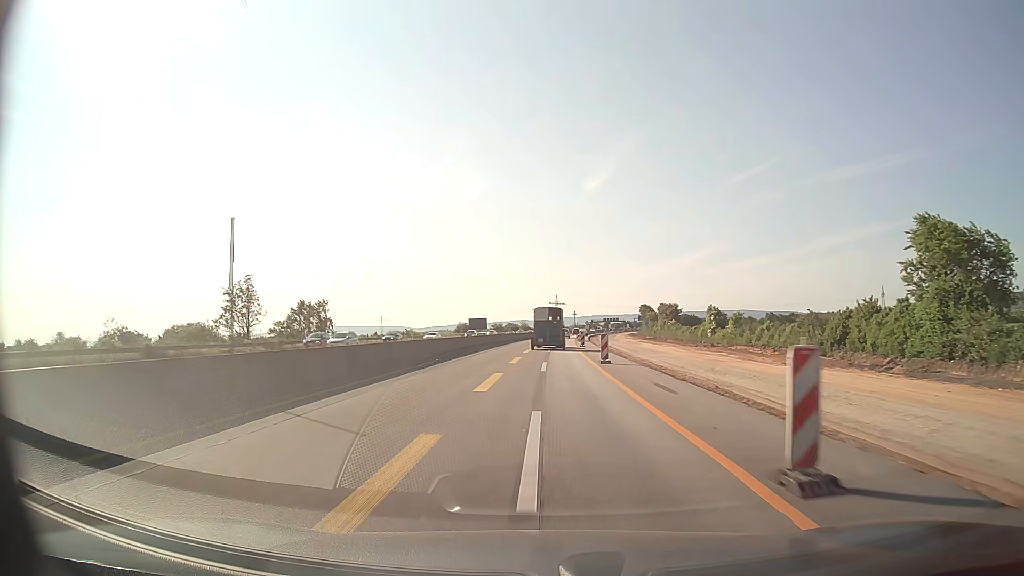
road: motorway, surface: asphalt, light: Day
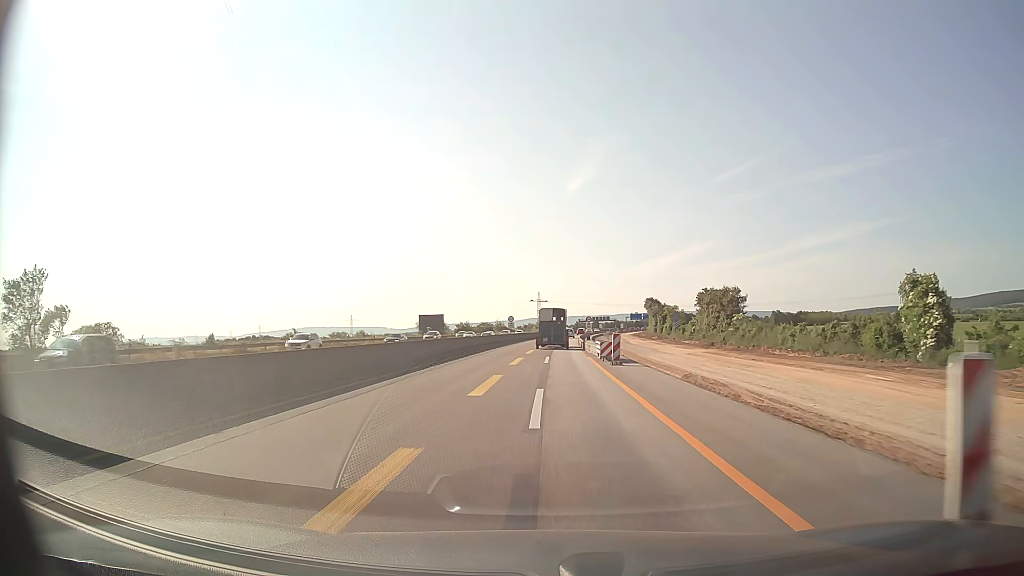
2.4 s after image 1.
(+0.7, +50.1) m; +2°
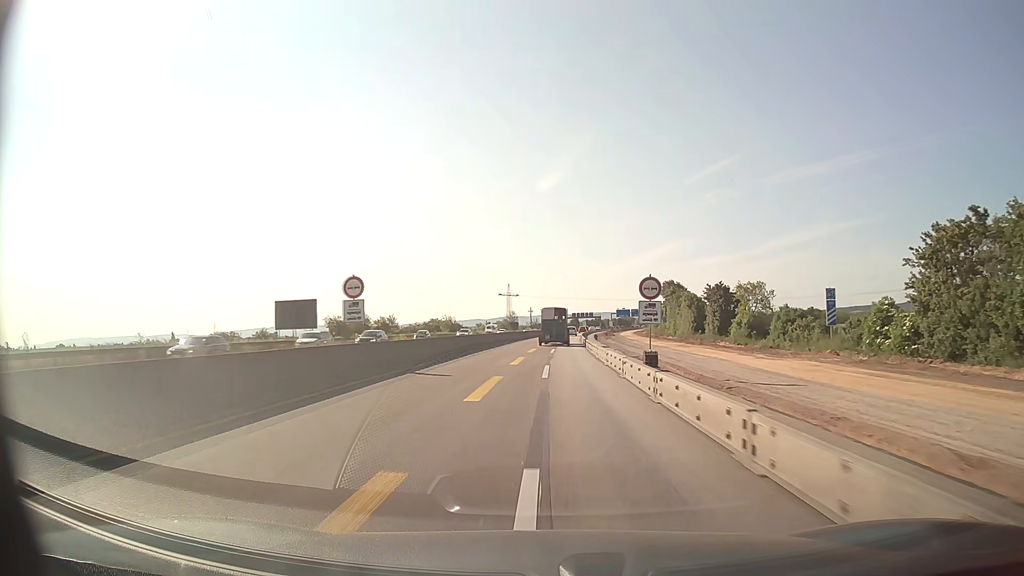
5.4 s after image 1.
(+1.3, +62.6) m; +2°
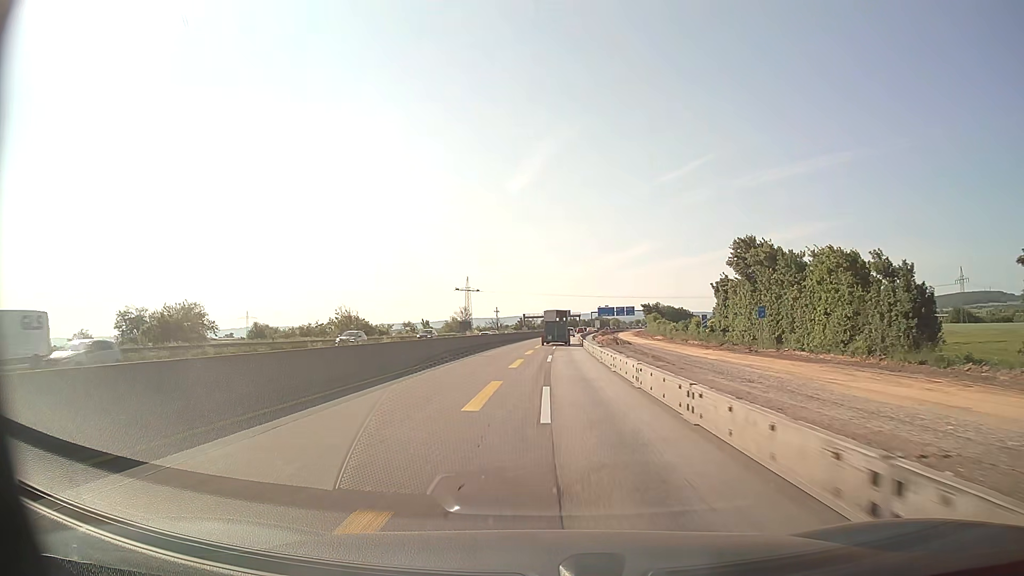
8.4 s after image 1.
(+1.3, +62.6) m; +3°
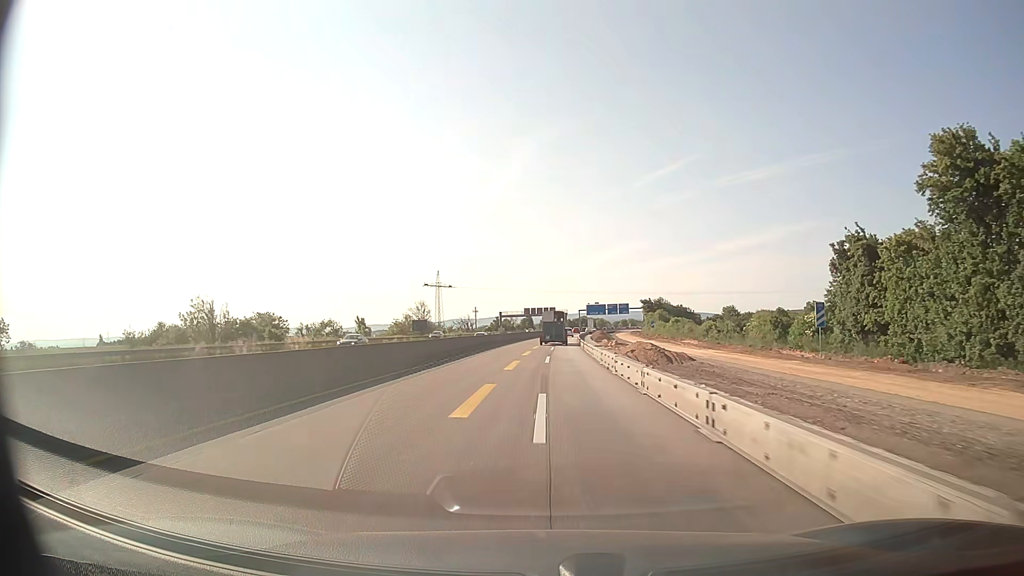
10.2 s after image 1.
(+0.5, +37.5) m; +2°
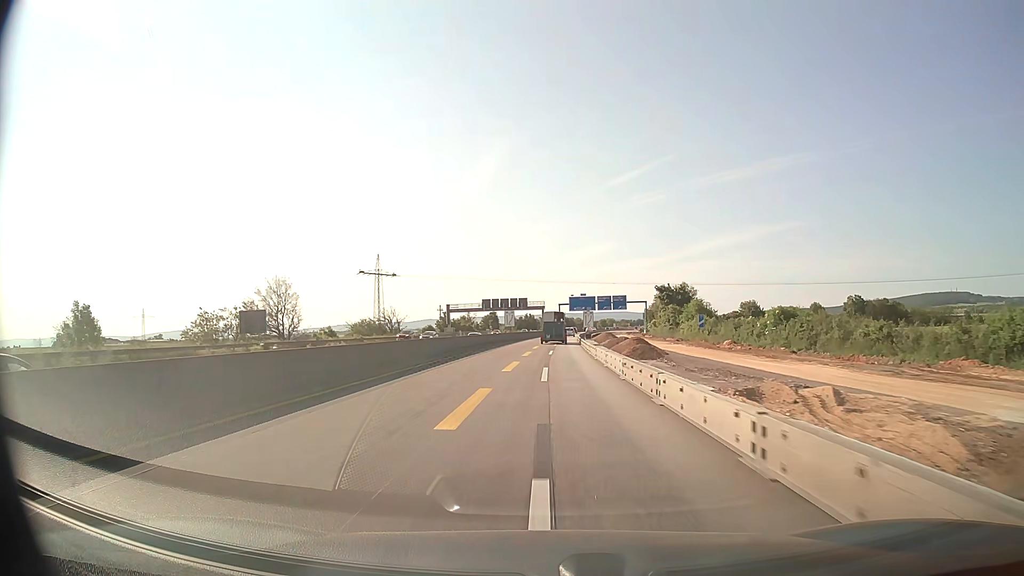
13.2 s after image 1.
(+1.2, +62.6) m; +2°
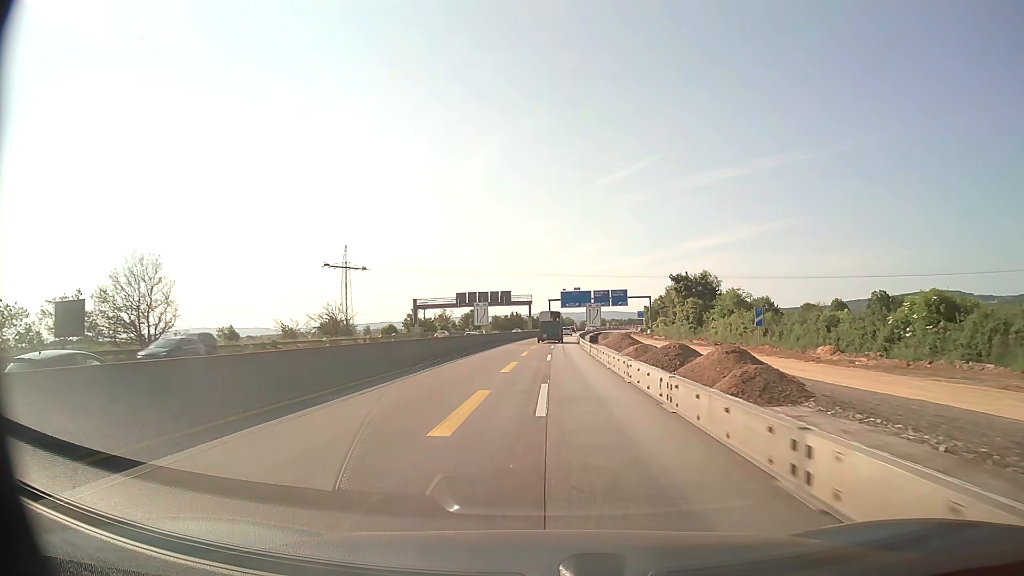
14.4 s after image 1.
(+0.2, +25.1) m; +1°
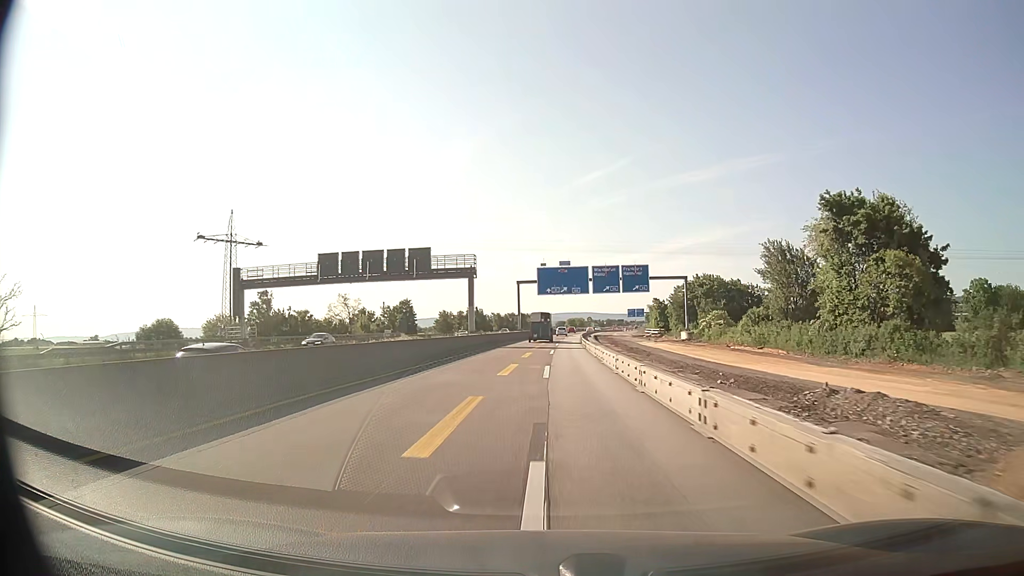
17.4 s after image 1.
(+1.2, +62.7) m; +2°
(0, +10) (0, +20) (0, +30) (+1, +40) (+1, +50) (+1, +60) (+2, +70) (+2, +80) (+3, +90) (+4, +100) m
